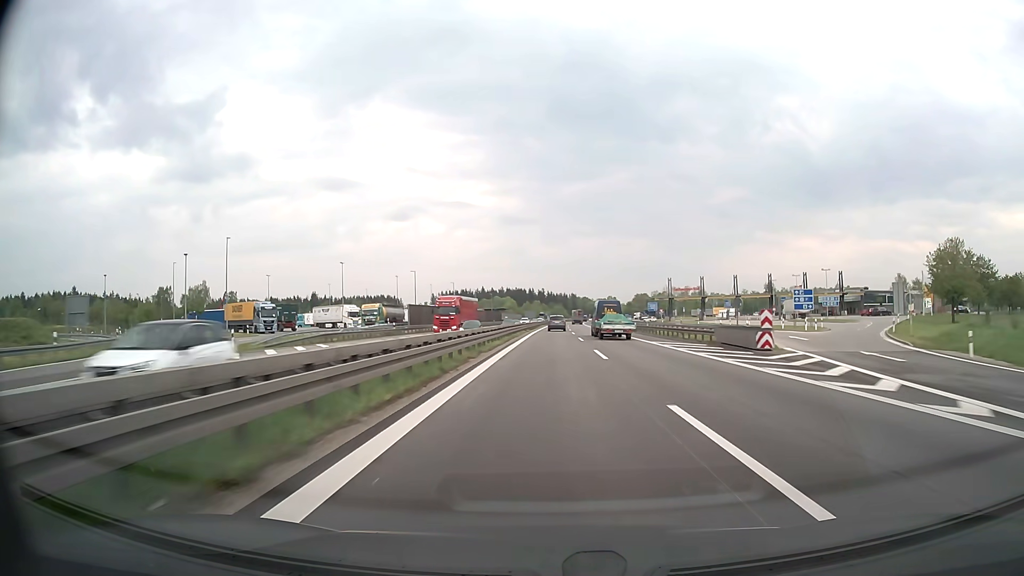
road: motorway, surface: asphalt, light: Day
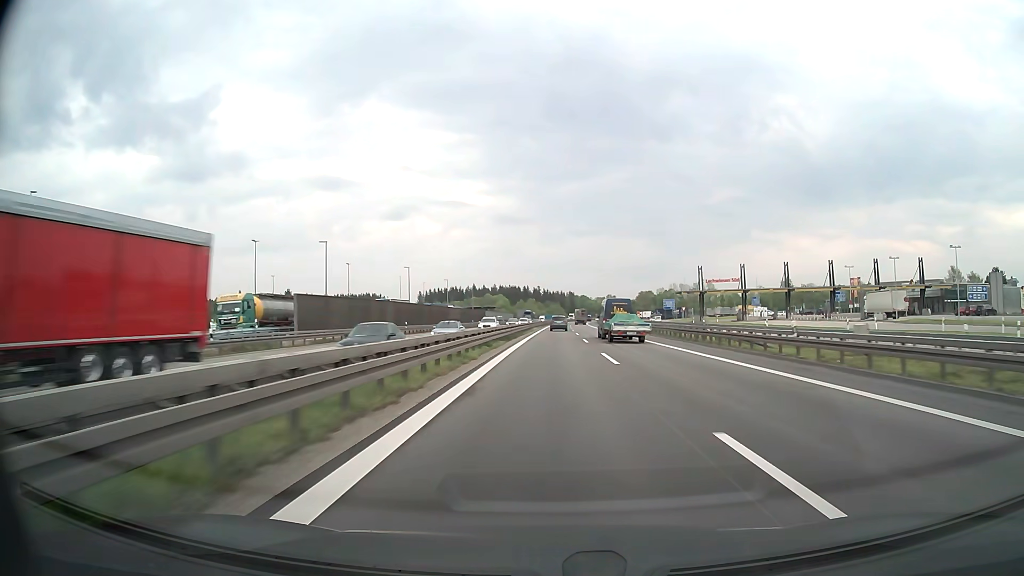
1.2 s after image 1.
(+0.1, +38.8) m; 0°
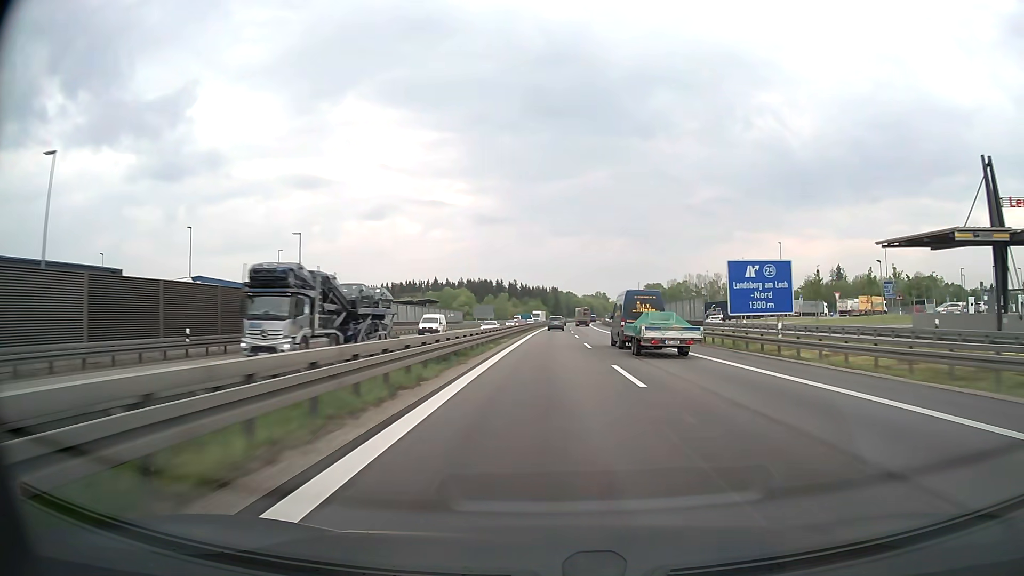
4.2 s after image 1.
(+1.4, +97.2) m; +2°
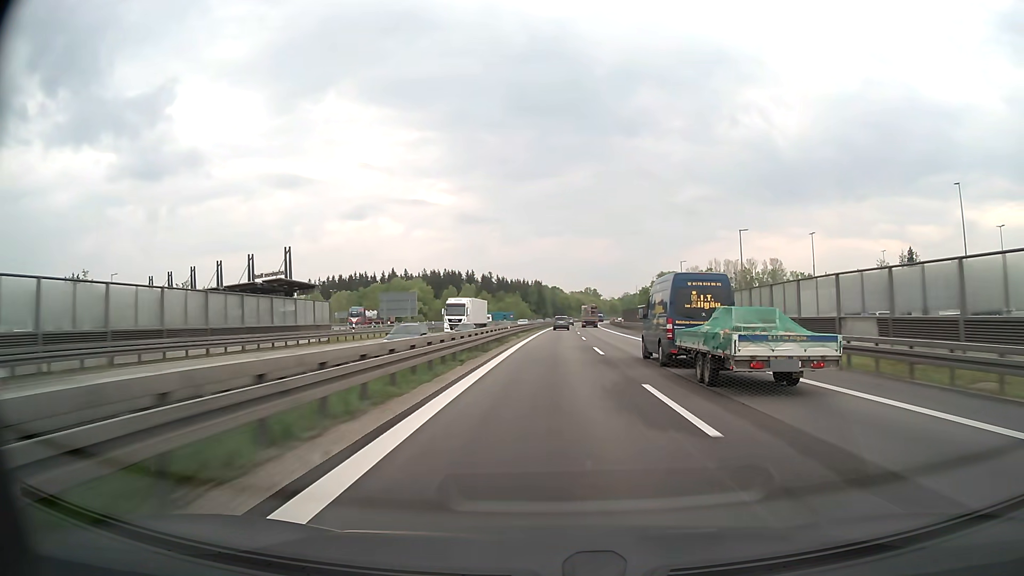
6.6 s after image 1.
(+0.8, +78.2) m; +1°
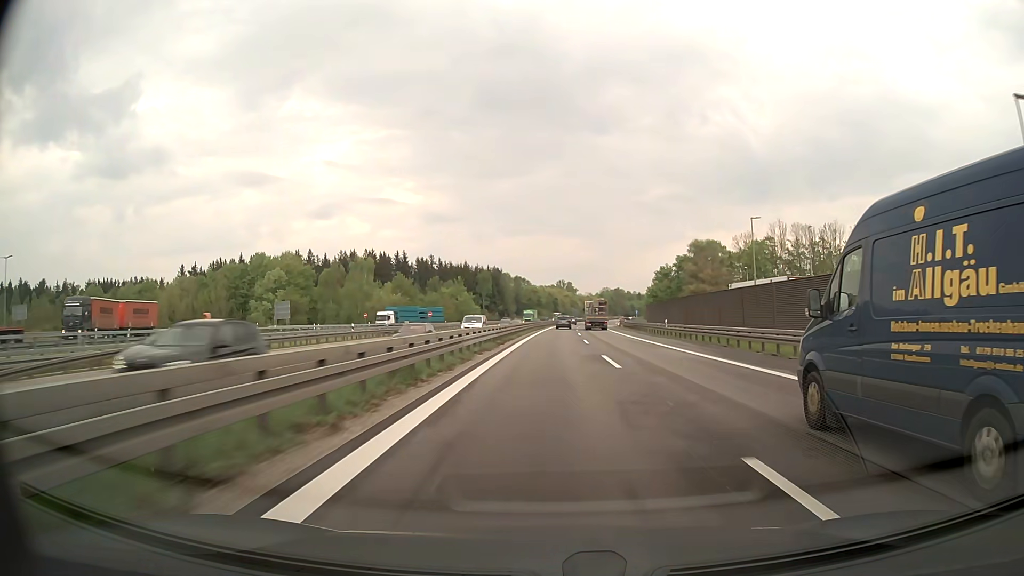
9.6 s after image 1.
(+2.3, +98.2) m; +3°
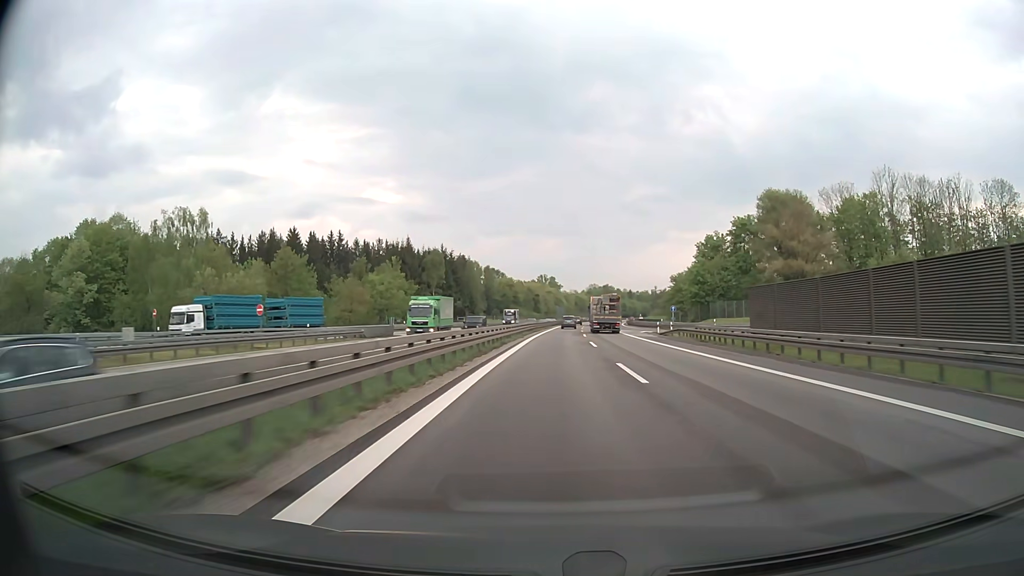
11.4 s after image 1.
(+0.7, +58.6) m; +2°
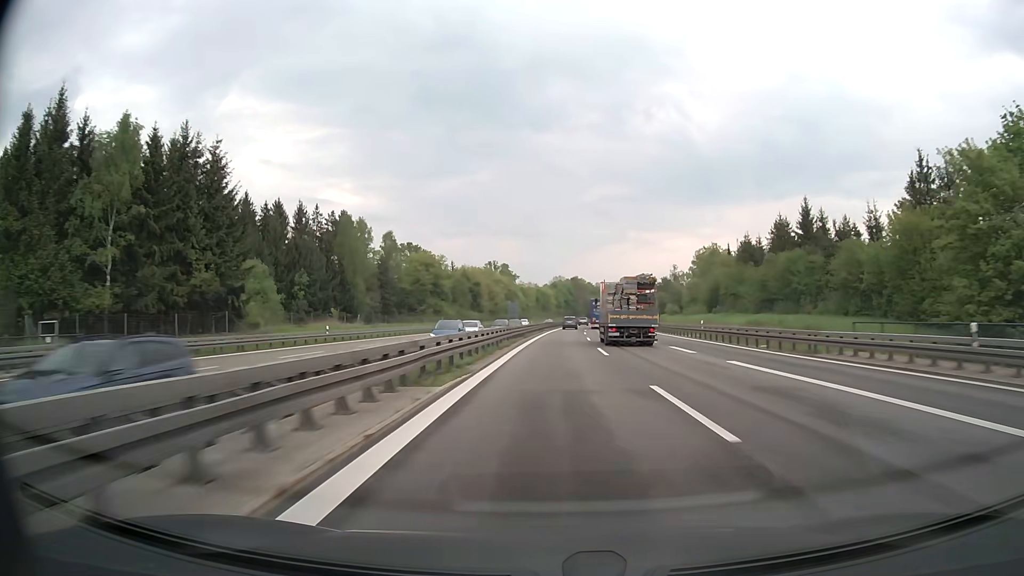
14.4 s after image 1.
(+2.9, +97.5) m; +4°
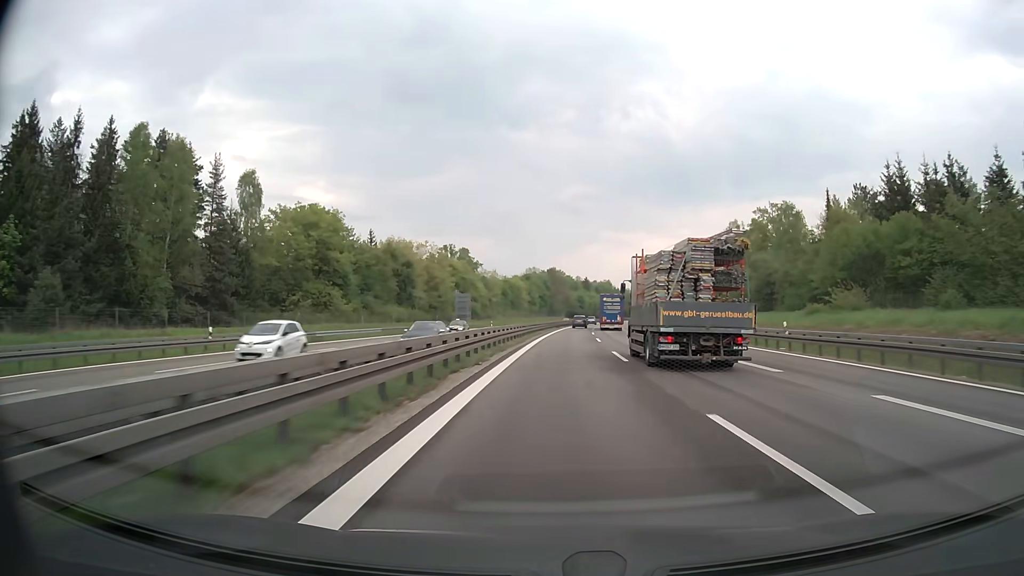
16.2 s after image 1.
(+1.0, +58.5) m; +2°
(0, +10) (0, +20) (0, +30) (+1, +40) (+1, +50) (+2, +60) (+3, +70) (+3, +80) (+4, +90) (+5, +100) m
